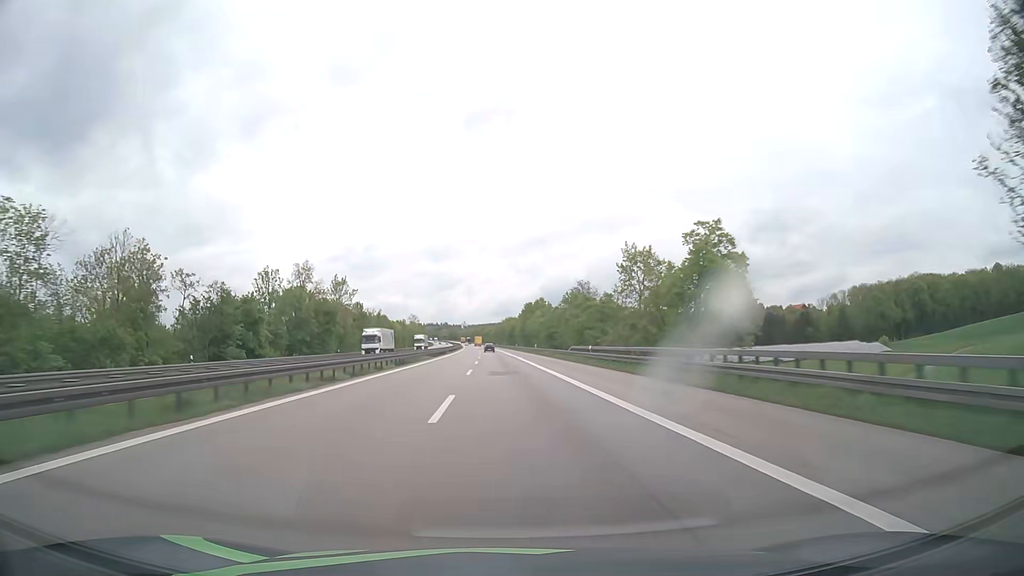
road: motorway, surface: asphalt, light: Day
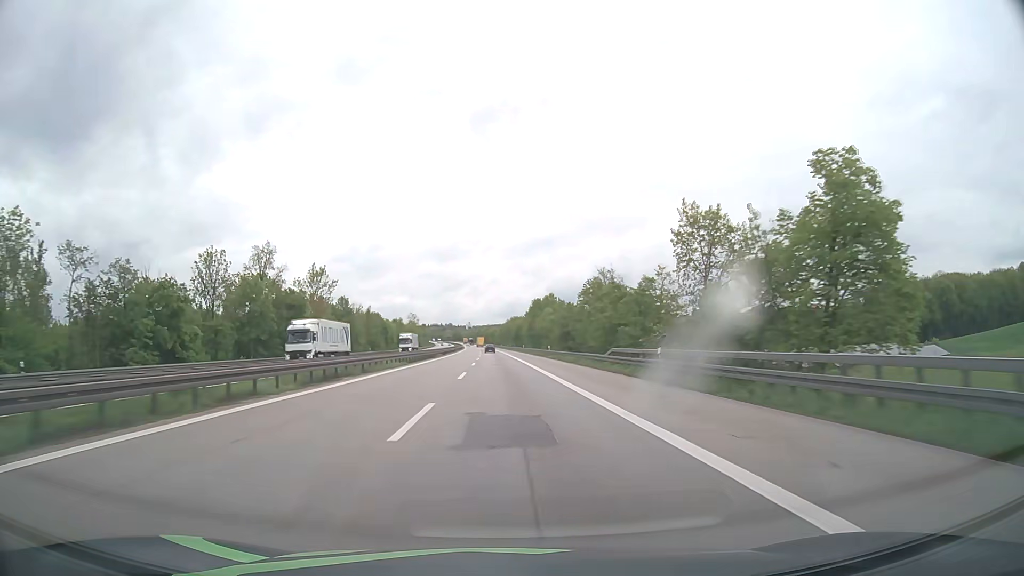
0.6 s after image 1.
(-0.1, +20.6) m; -1°
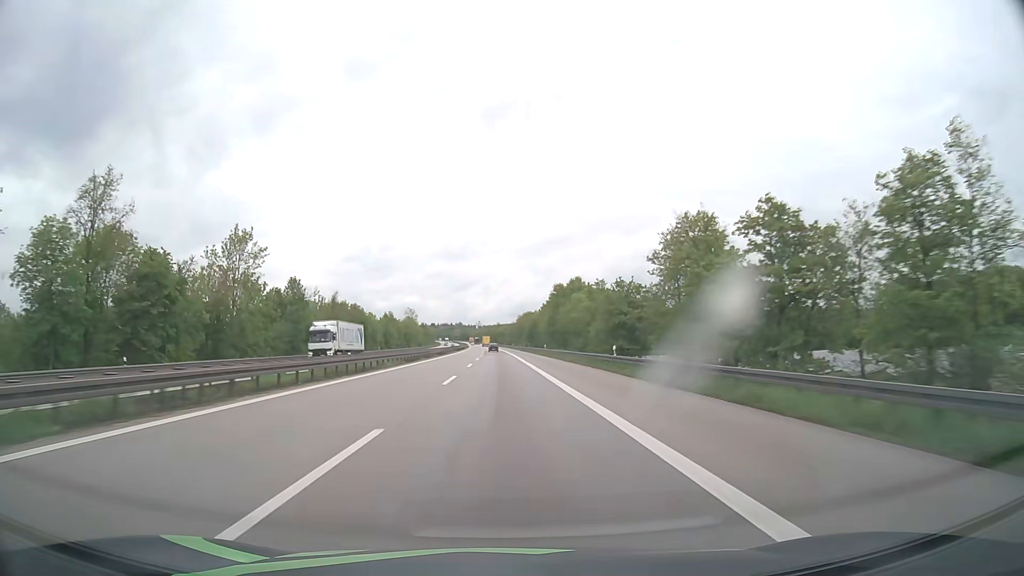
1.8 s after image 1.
(-0.2, +41.2) m; -1°
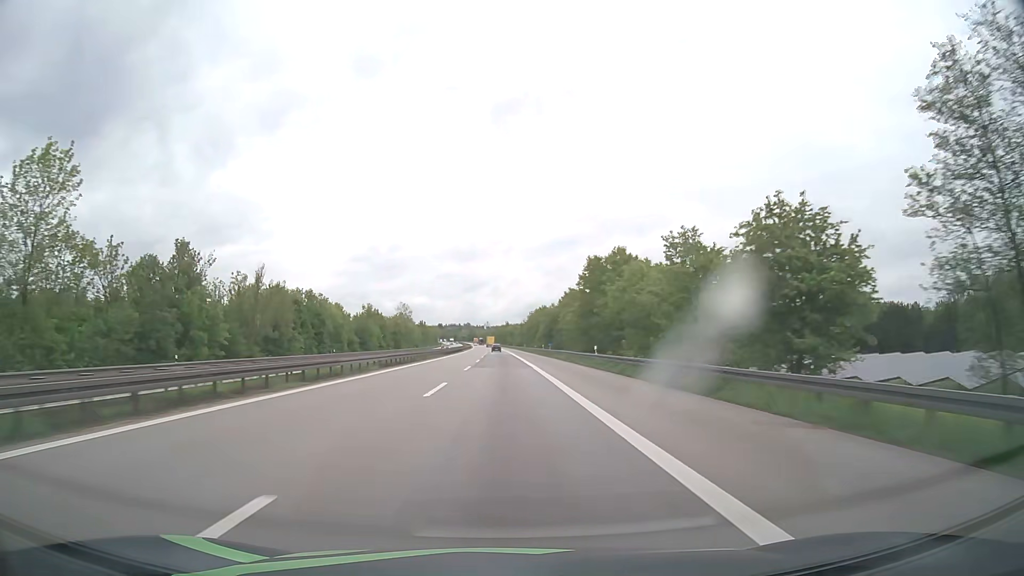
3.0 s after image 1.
(-0.3, +41.2) m; -1°
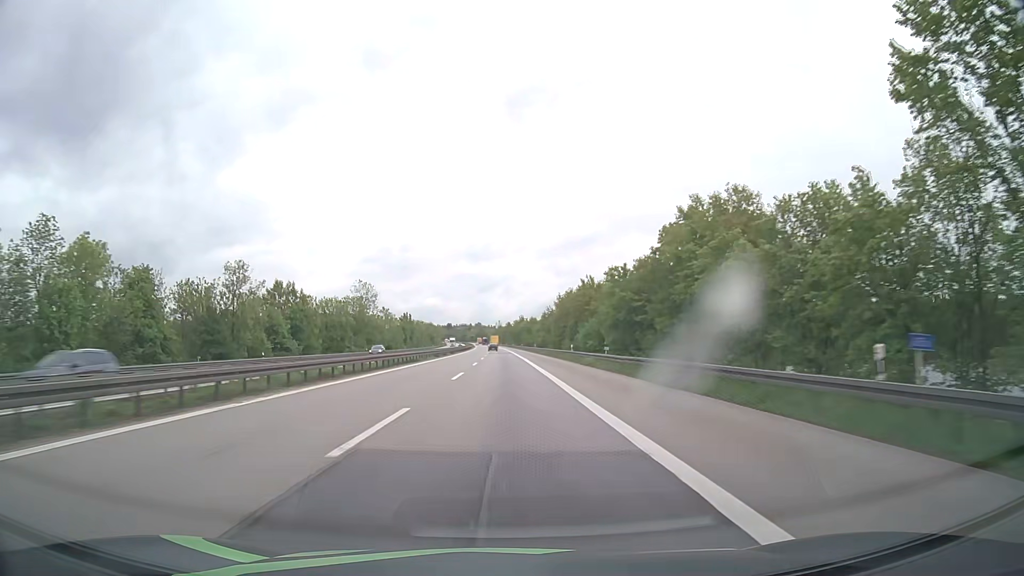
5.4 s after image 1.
(-0.7, +82.4) m; -1°
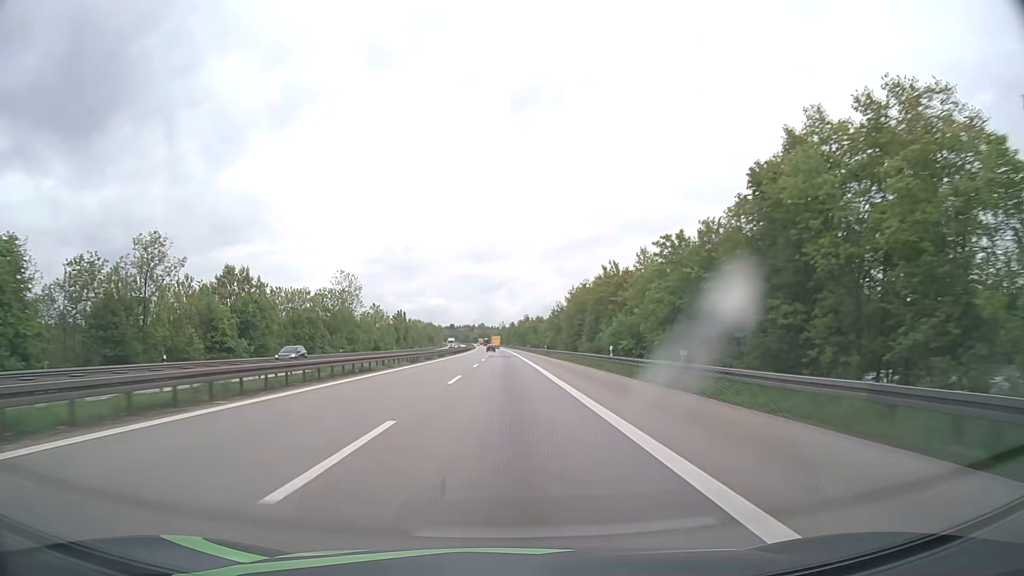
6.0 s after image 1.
(-0.1, +20.6) m; 0°
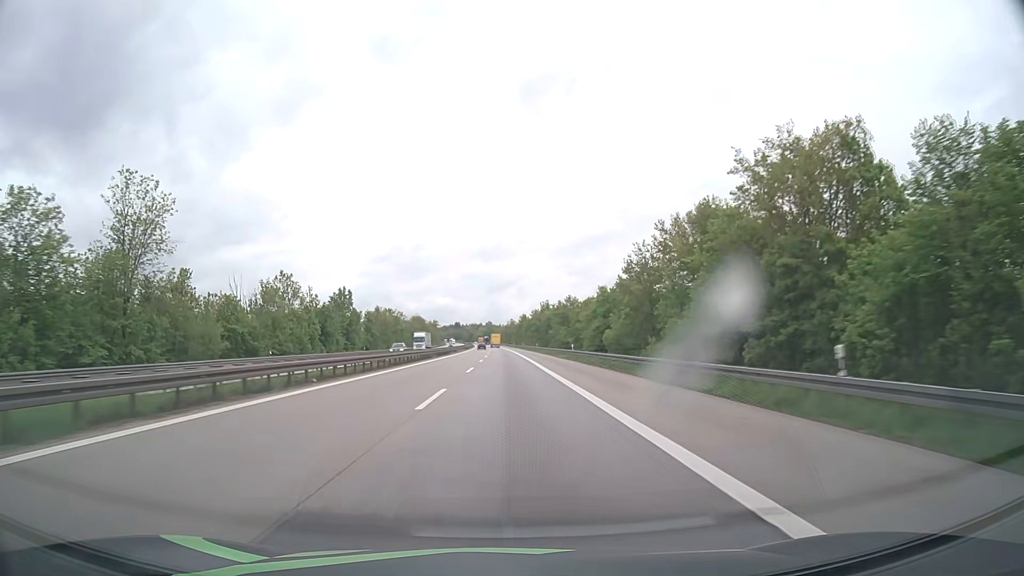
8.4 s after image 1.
(-0.5, +82.4) m; -1°
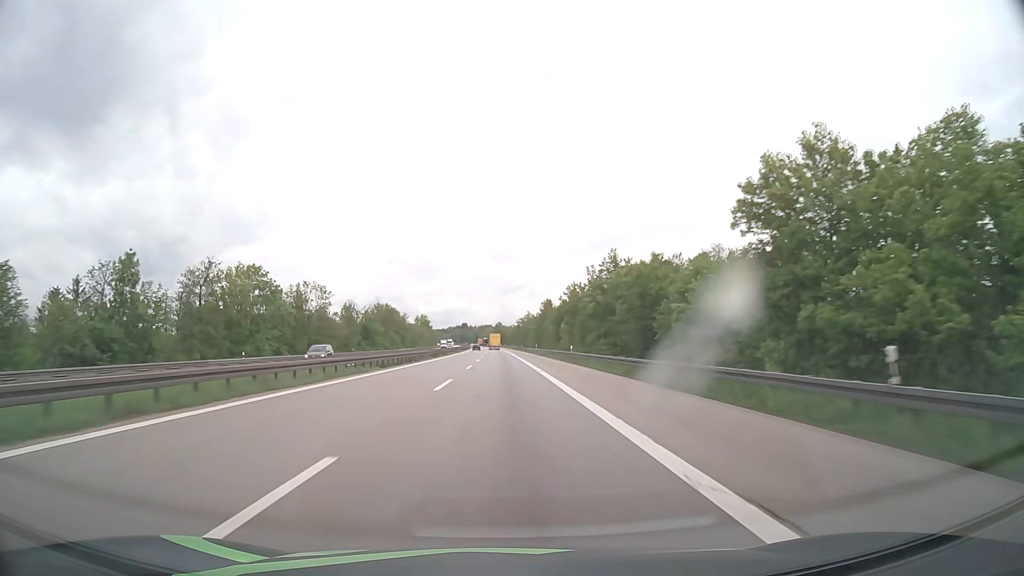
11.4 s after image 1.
(-0.4, +103.0) m; -1°
(0, +10) (0, +20) (0, +30) (0, +40) (0, +50) (0, +60) (-1, +70) (-1, +80) (-1, +90) (-1, +100) m
